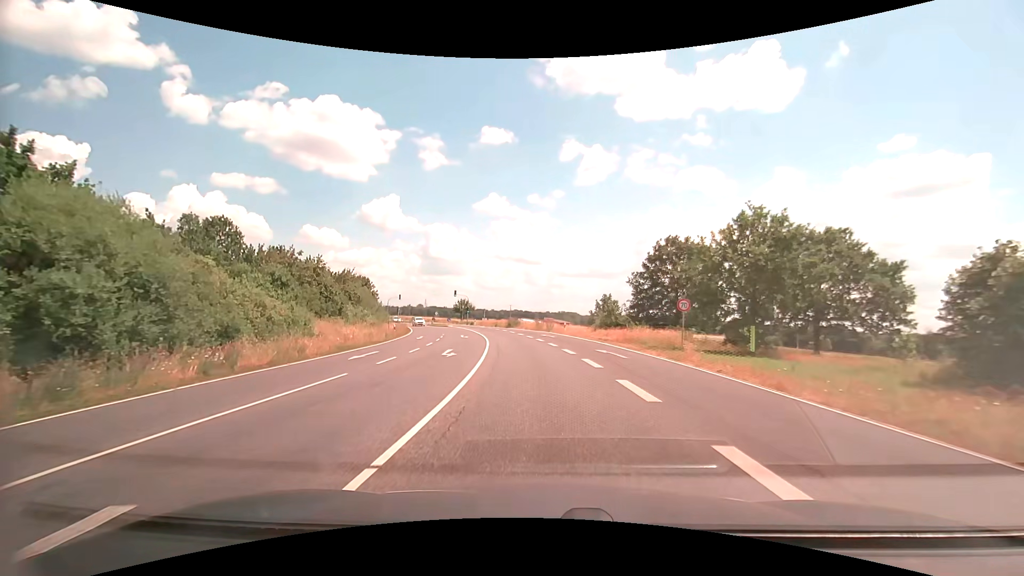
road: secondary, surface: asphalt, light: Day
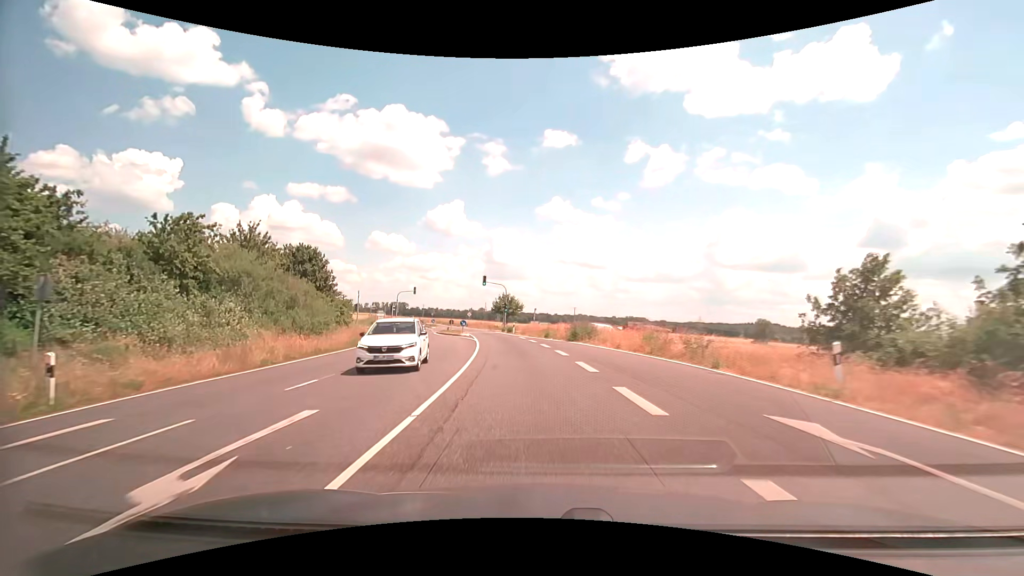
(-2.3, +37.8) m; -7°
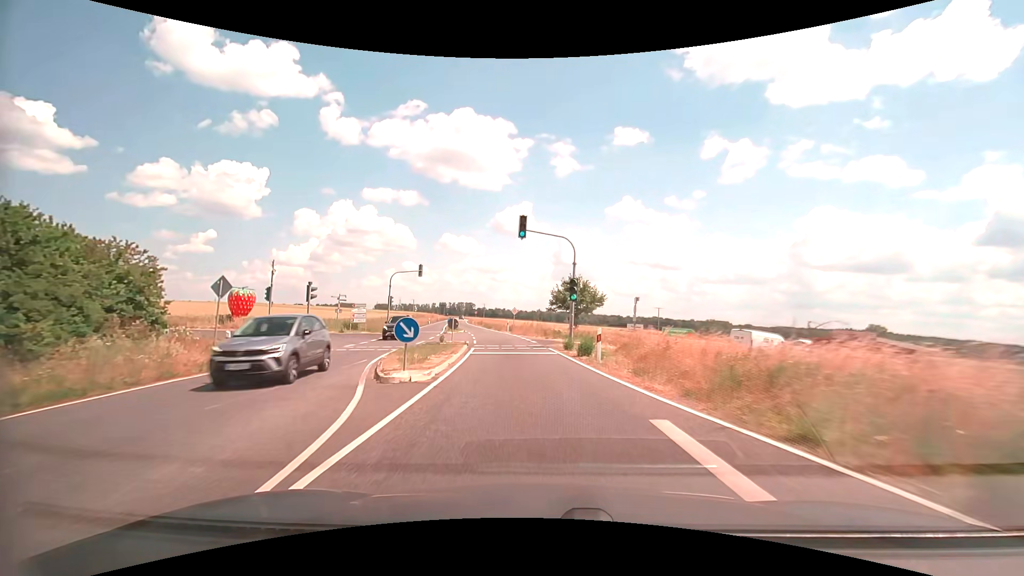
(-2.2, +34.0) m; -8°
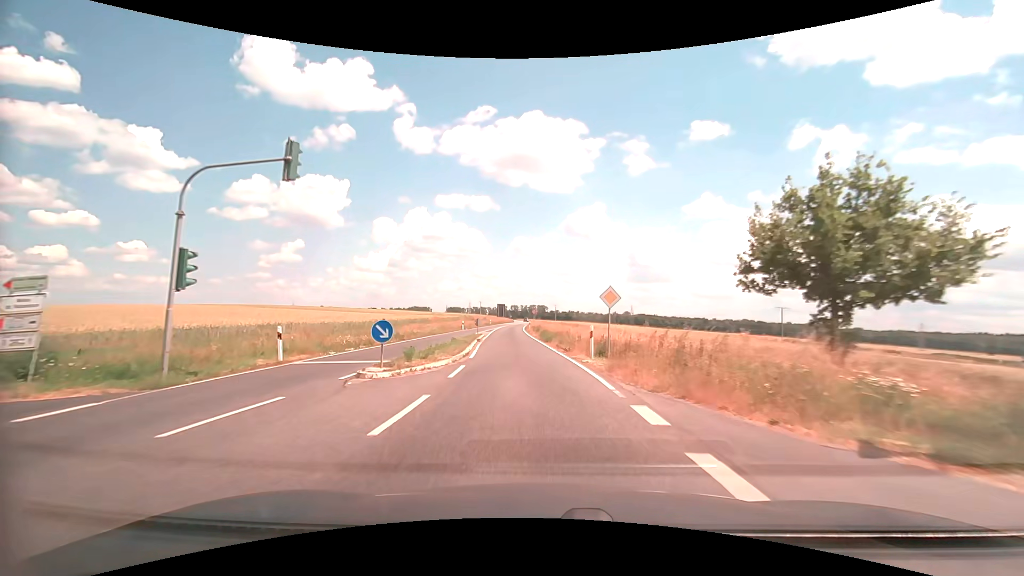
(-2.4, +35.1) m; -8°
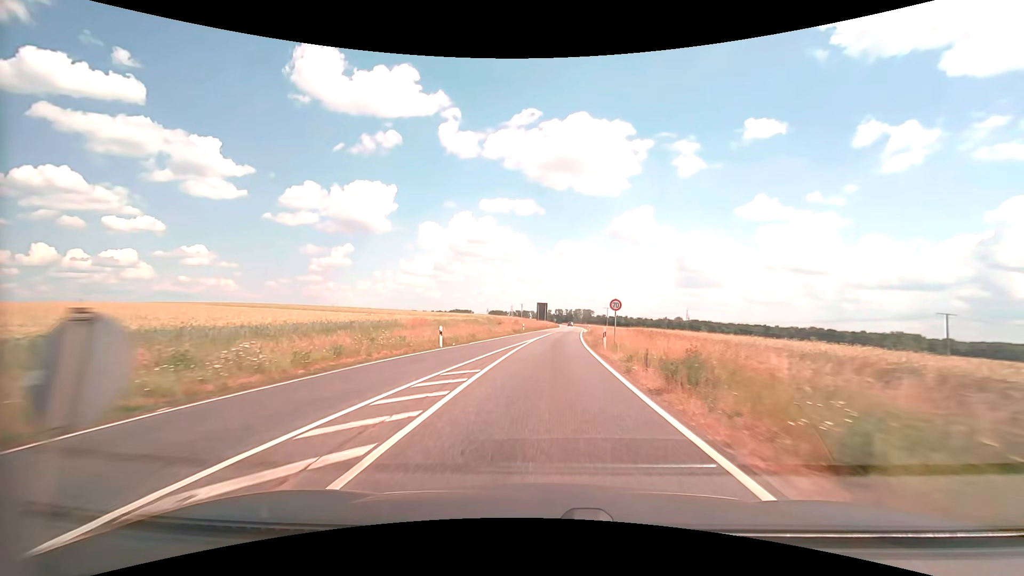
(-2.5, +37.4) m; -5°
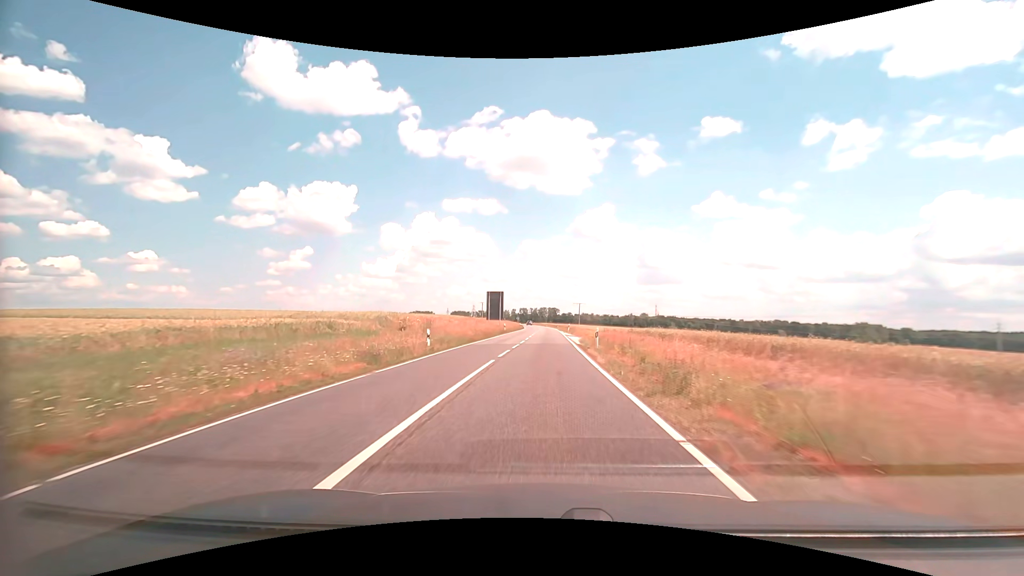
(+1.5, +39.8) m; +4°
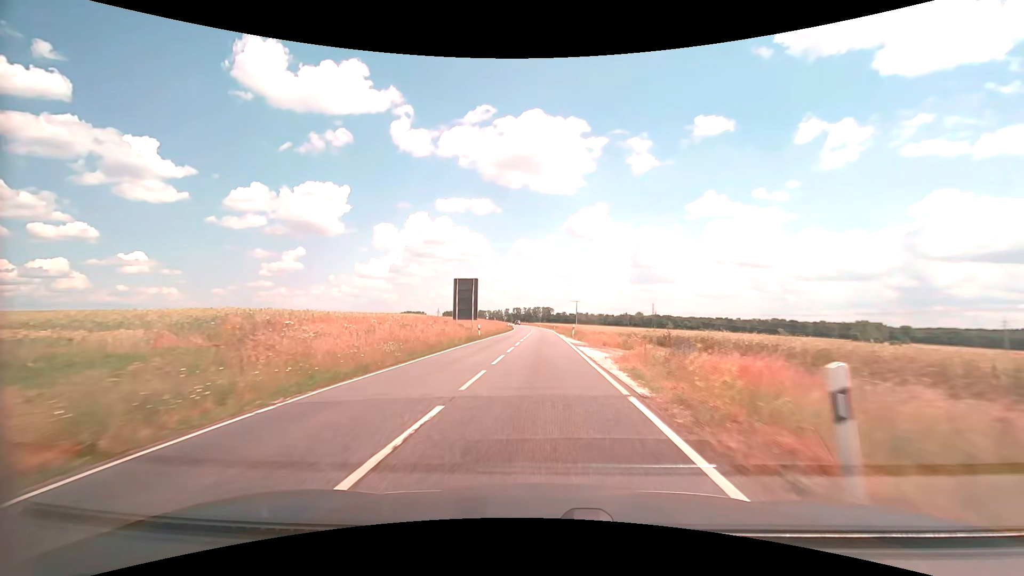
(+0.1, +20.7) m; +1°
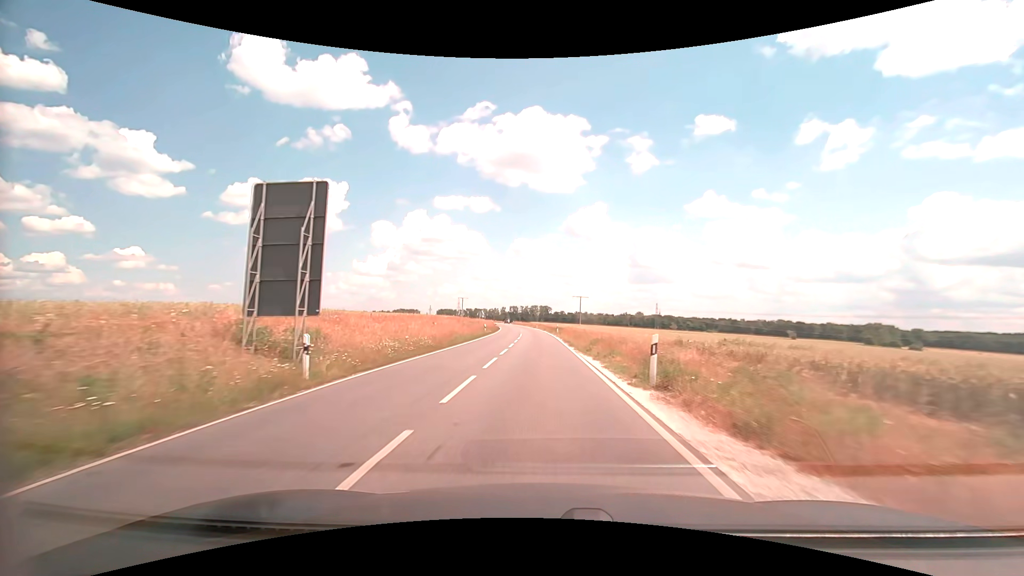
(+0.1, +31.9) m; 0°
(0, +10) (0, +20) (0, +30) (0, +40) (-1, +50) (-1, +60) (-1, +70) (-2, +80) (-3, +90) (-4, +100) m
